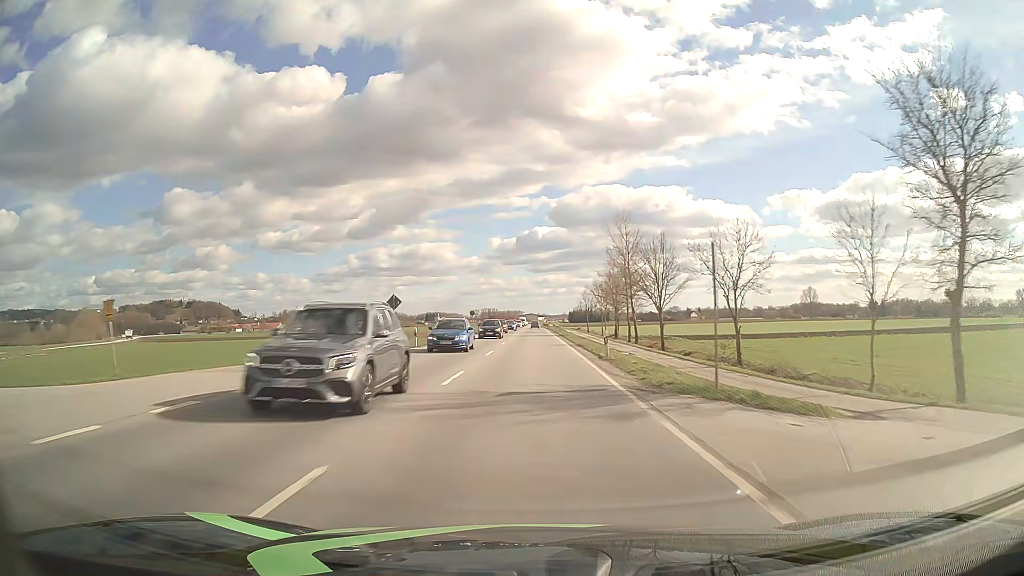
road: primary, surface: asphalt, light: Day
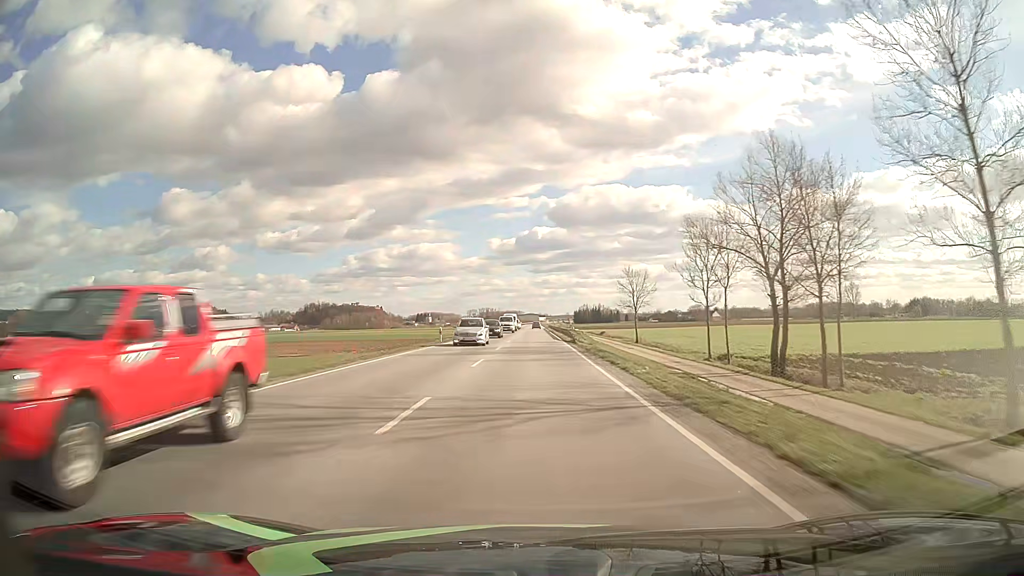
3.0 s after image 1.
(+0.1, +79.1) m; 0°
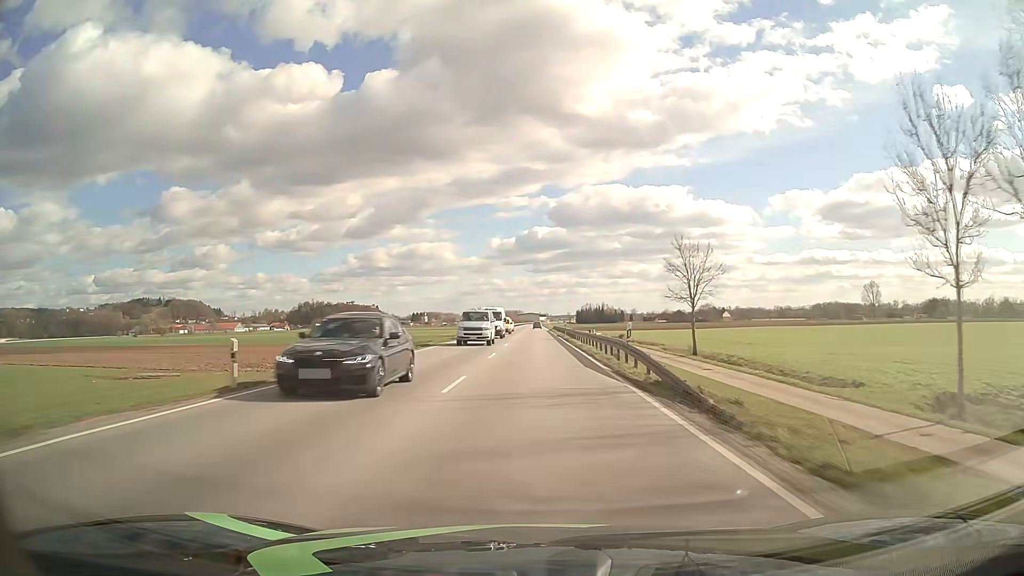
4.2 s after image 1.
(0.0, +31.6) m; 0°
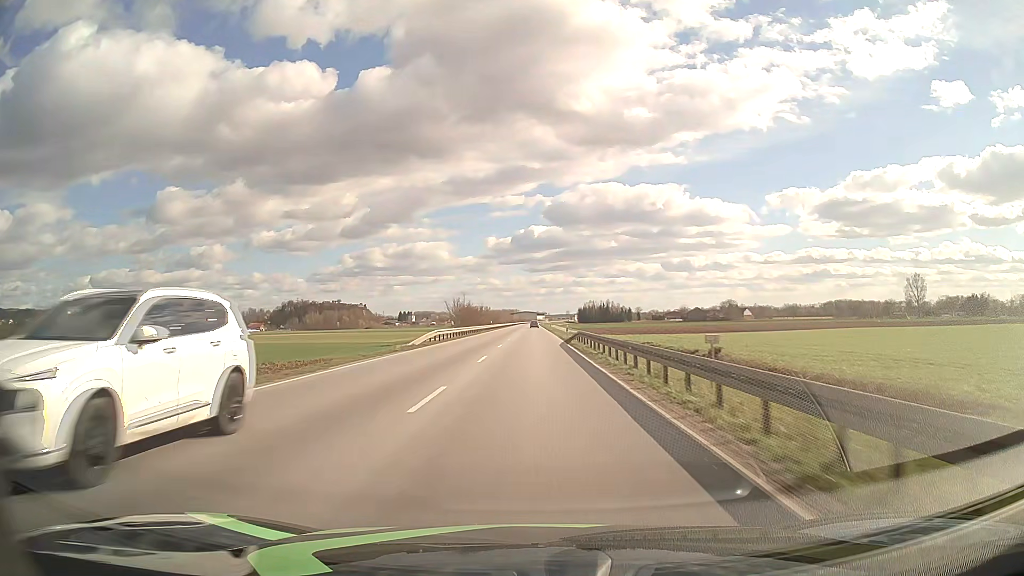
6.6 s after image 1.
(+0.3, +63.3) m; 0°
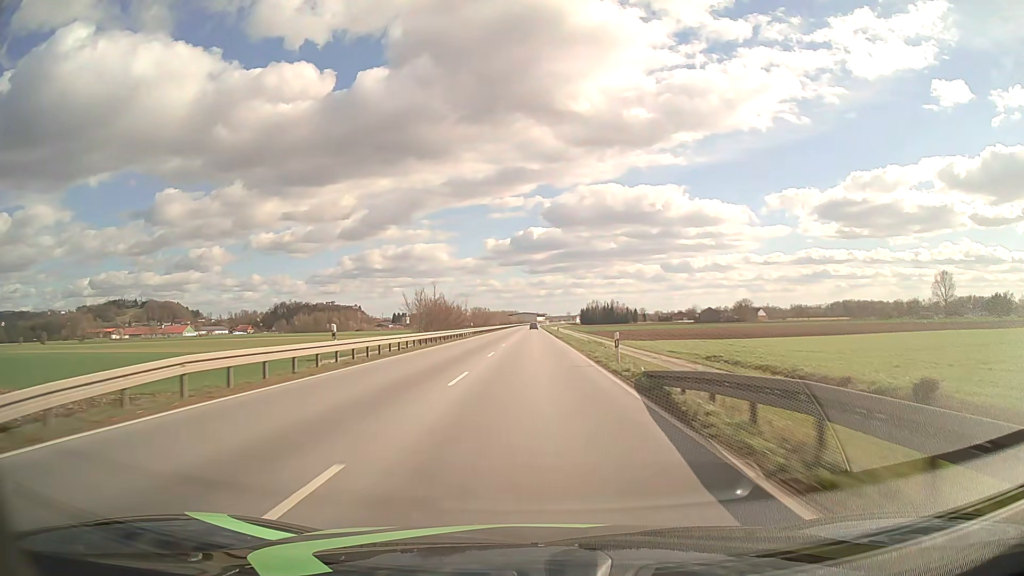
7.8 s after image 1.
(0.0, +31.7) m; 0°
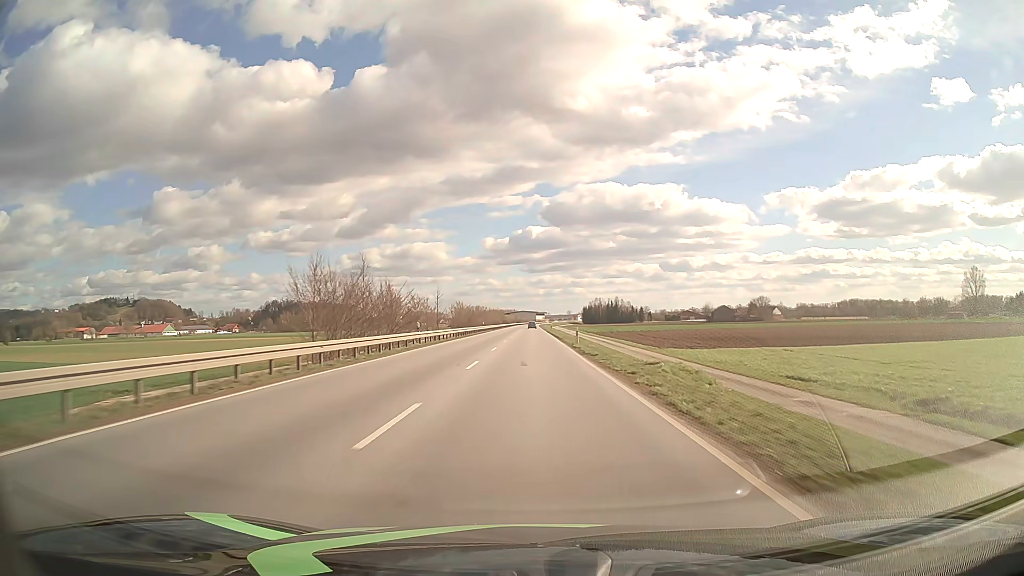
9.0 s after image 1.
(0.0, +31.7) m; 0°
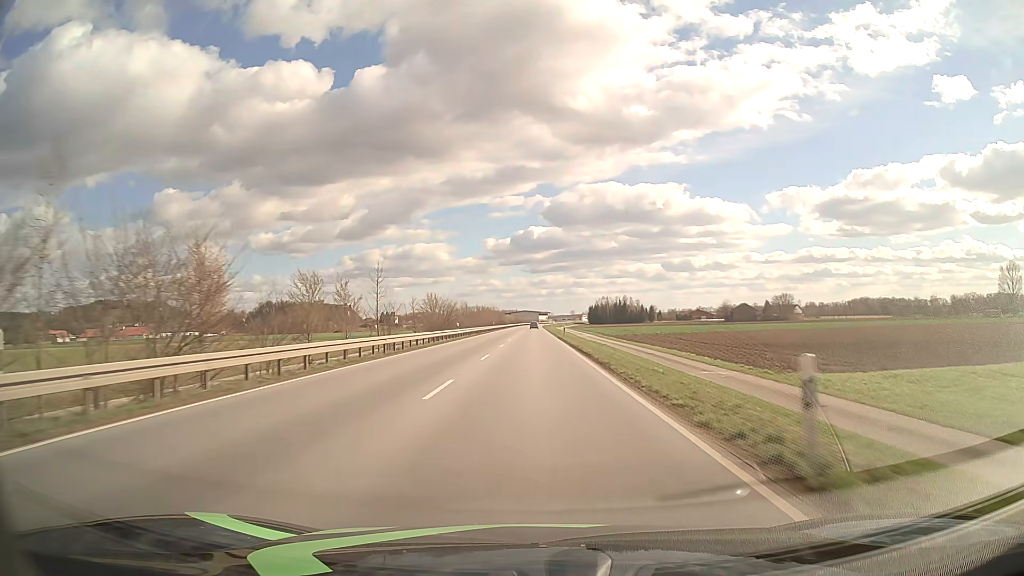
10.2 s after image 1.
(0.0, +31.7) m; 0°
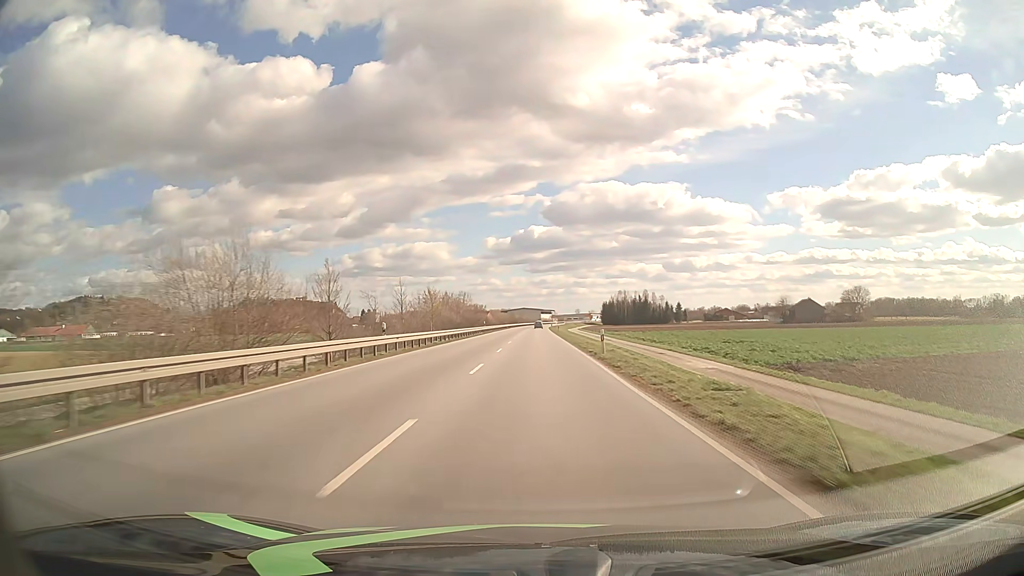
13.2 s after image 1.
(-0.3, +79.1) m; 0°
(0, +10) (0, +20) (0, +30) (0, +40) (0, +50) (0, +60) (0, +70) (0, +80) (0, +90) (0, +100) m
